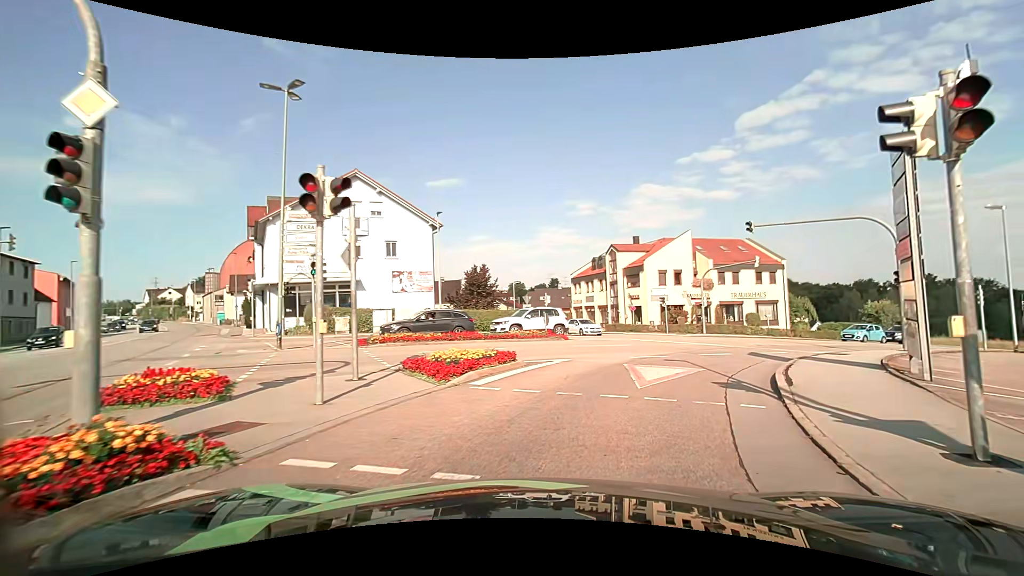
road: tertiary_link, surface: asphalt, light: Day
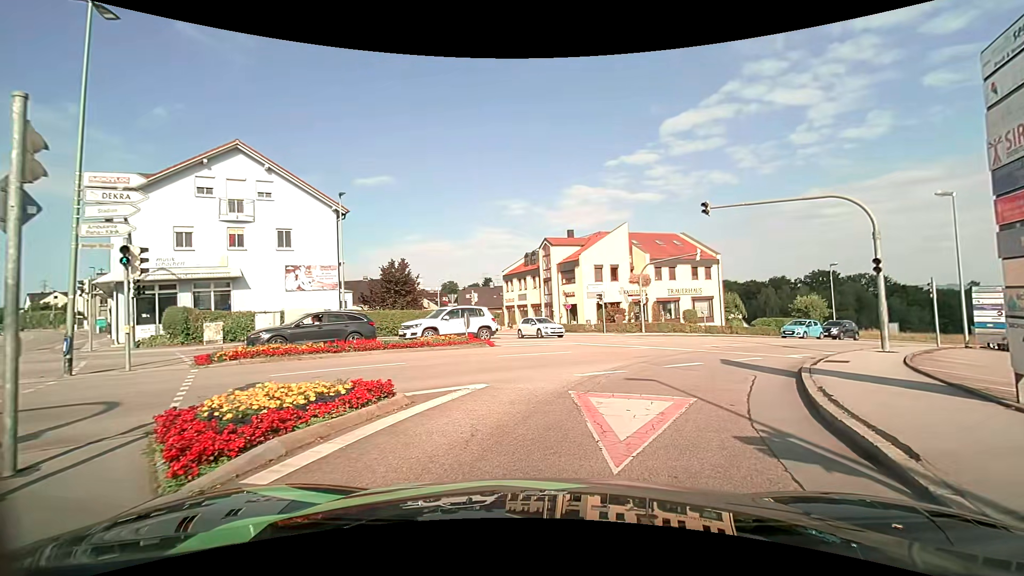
(+0.2, +4.6) m; +6°
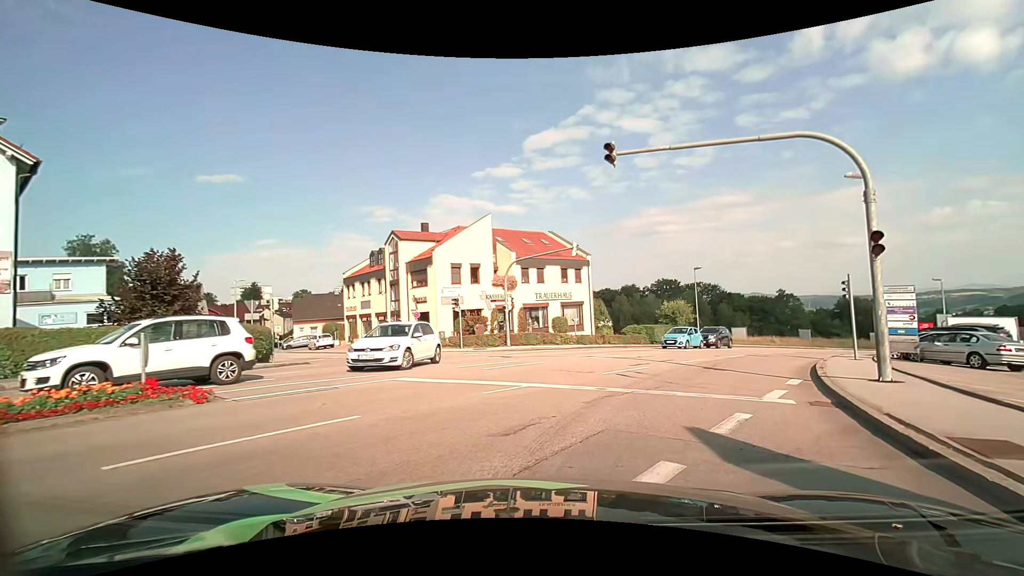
(+1.3, +9.3) m; +16°
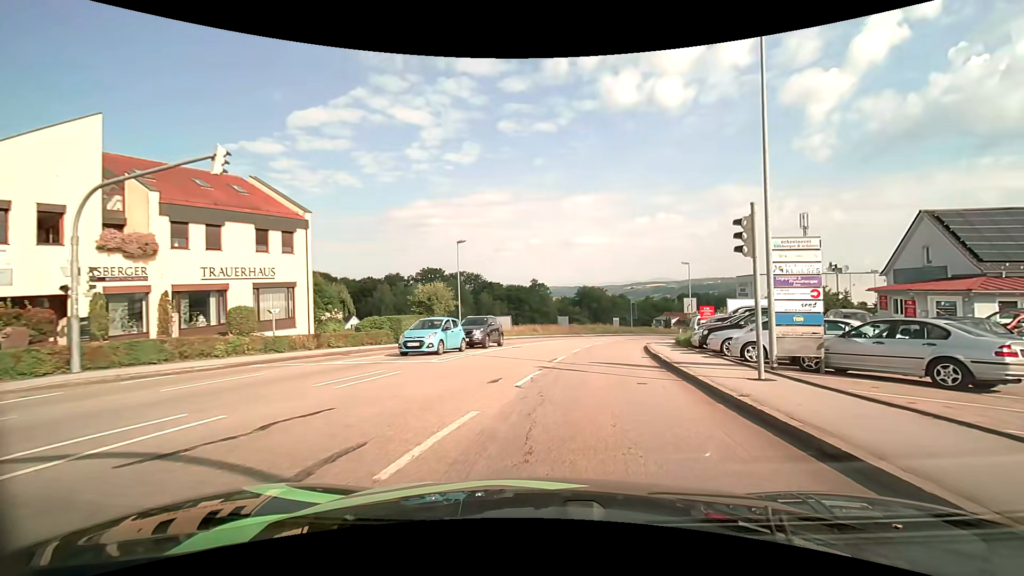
(+3.5, +14.7) m; +25°
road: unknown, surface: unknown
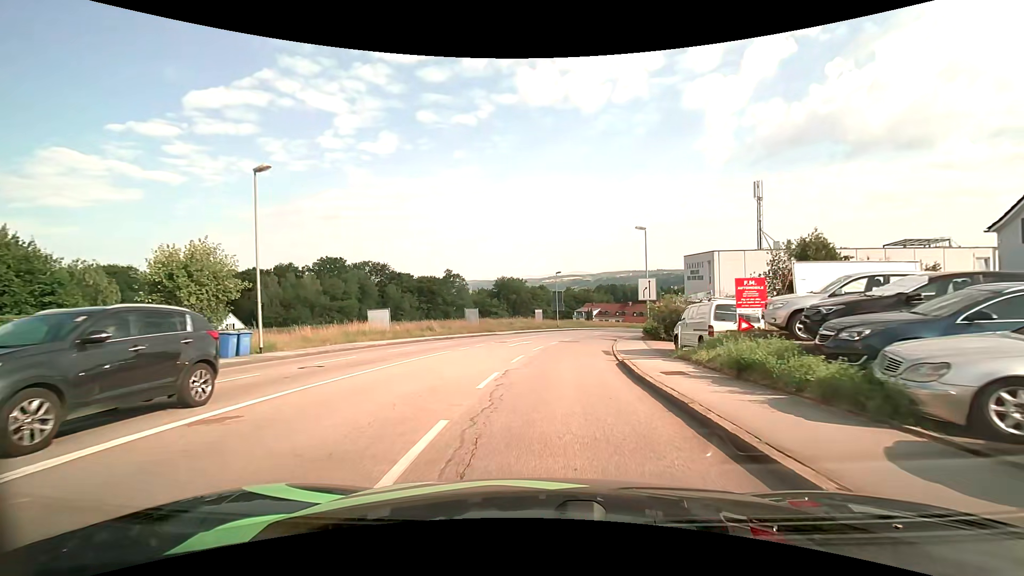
(+1.9, +18.4) m; +9°
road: tertiary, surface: asphalt
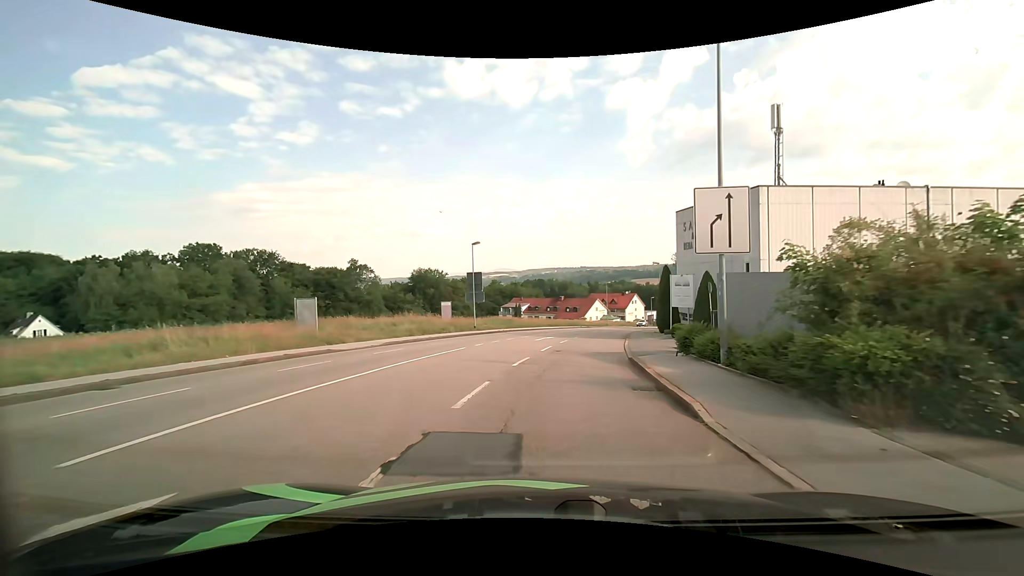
(+1.5, +26.0) m; +8°
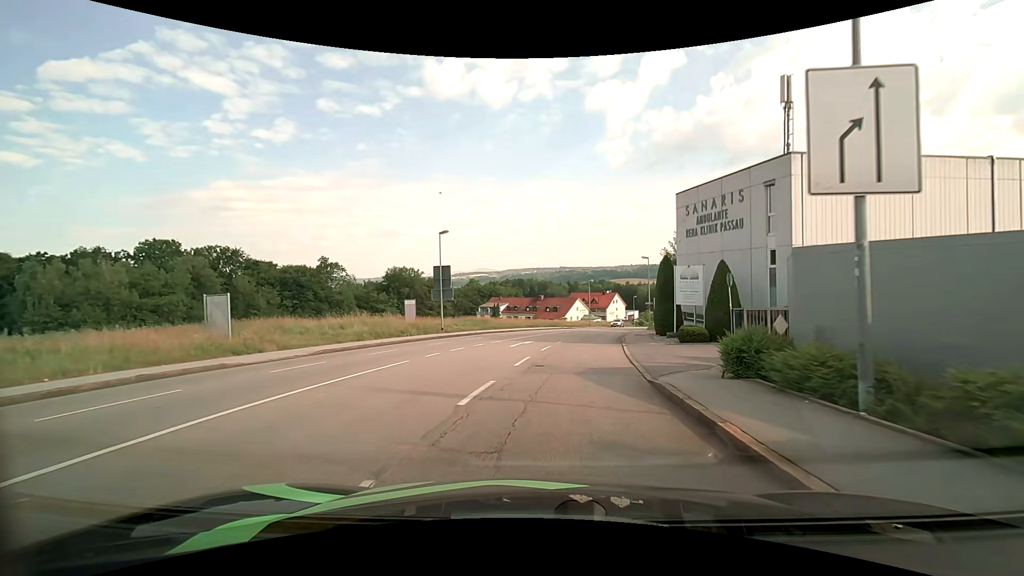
(+0.1, +6.1) m; +2°
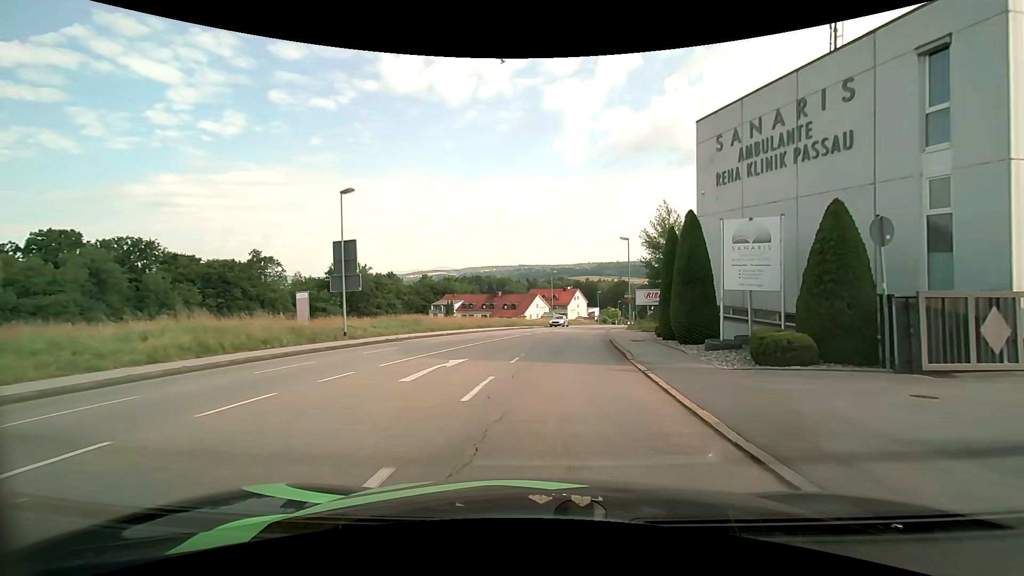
(+0.6, +12.3) m; +5°
(0, +10) (+1, +20) (+2, +30) (+3, +40) (+5, +50) (+7, +59) (+9, +69) (+12, +79) (+14, +88) (+17, +98) m
